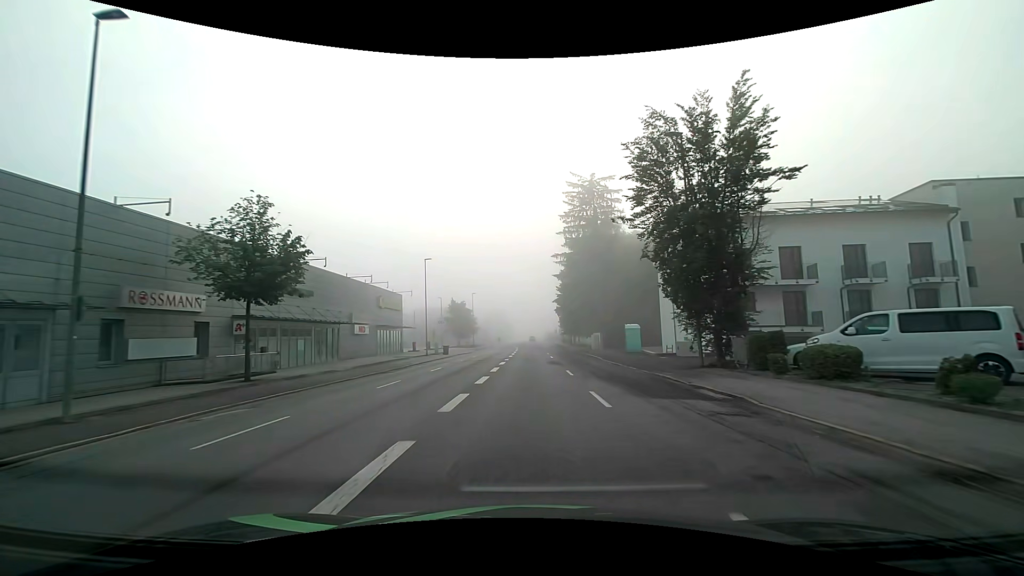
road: tertiary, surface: asphalt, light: Day
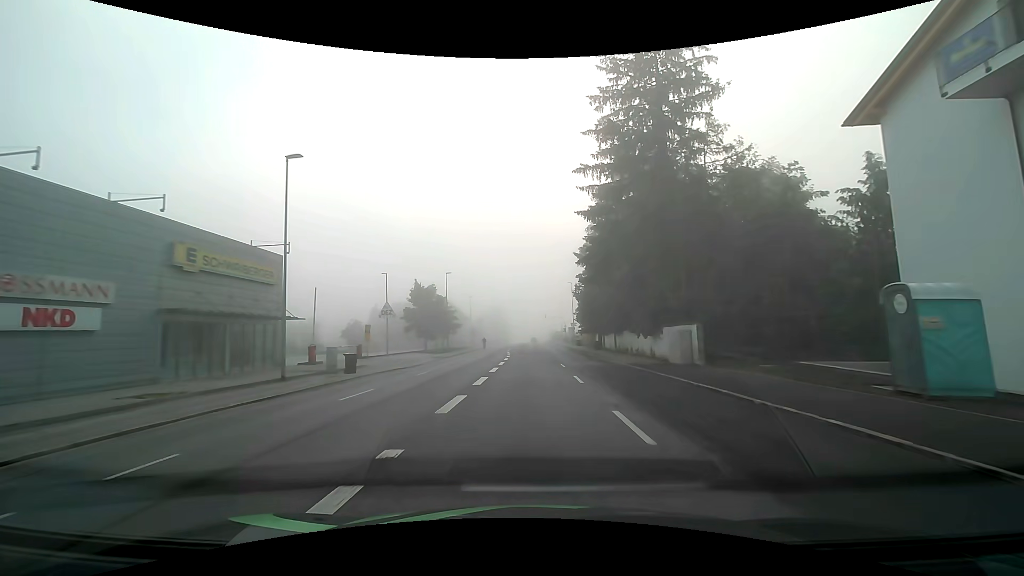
(0.0, +30.5) m; 0°
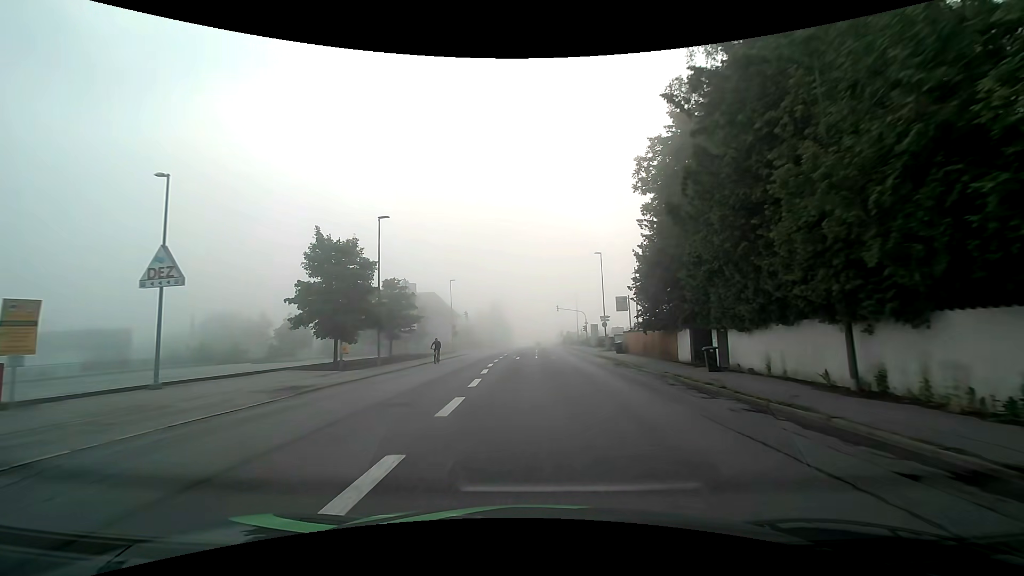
(-0.1, +30.4) m; -1°
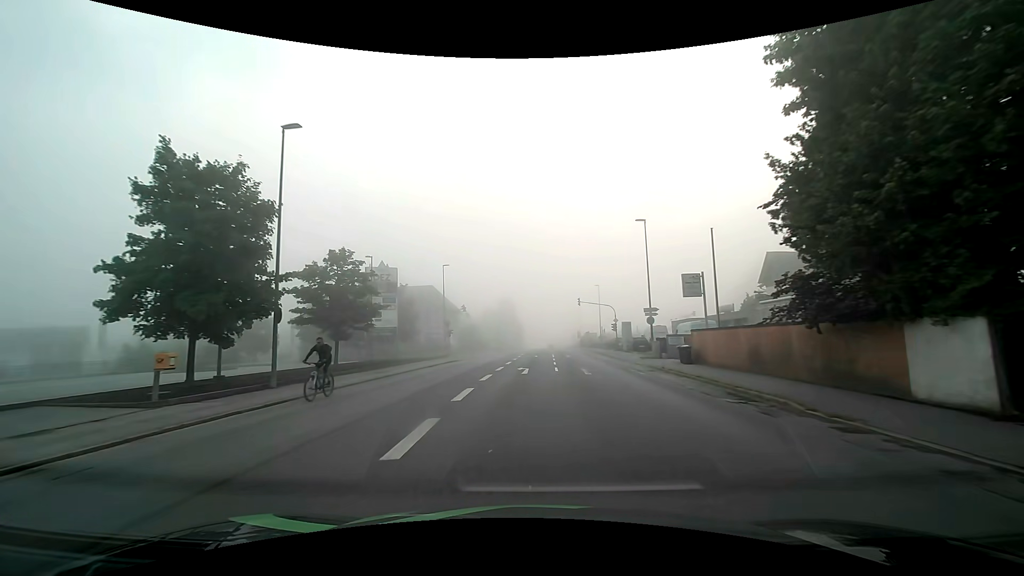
(-0.2, +15.2) m; -1°
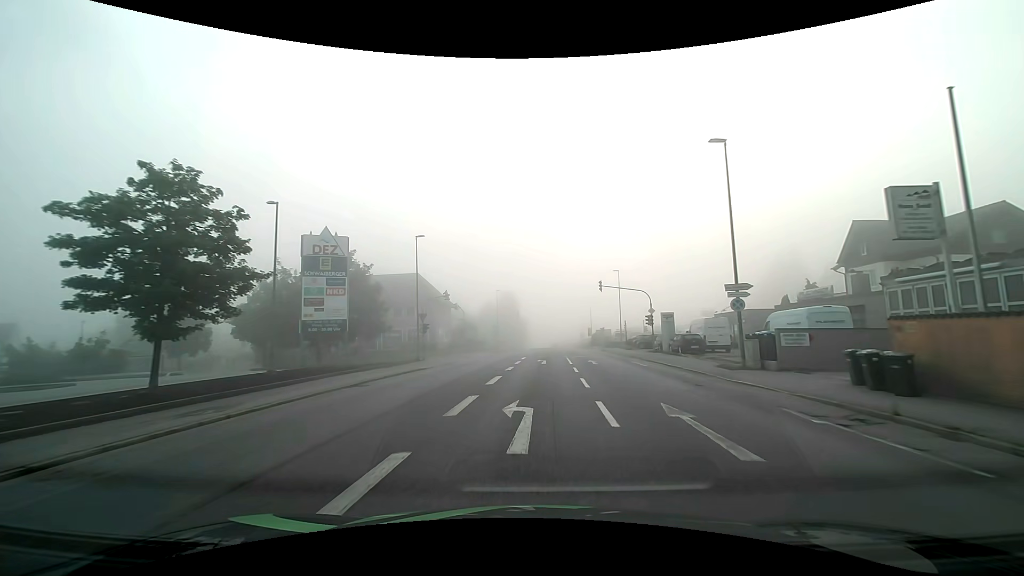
(-0.2, +14.8) m; -1°
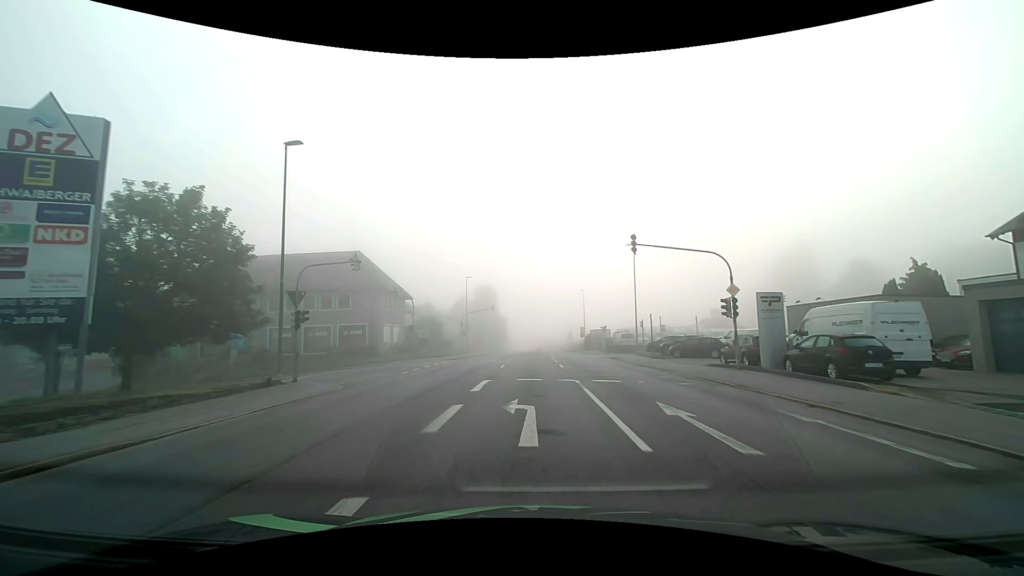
(+0.4, +19.5) m; +2°
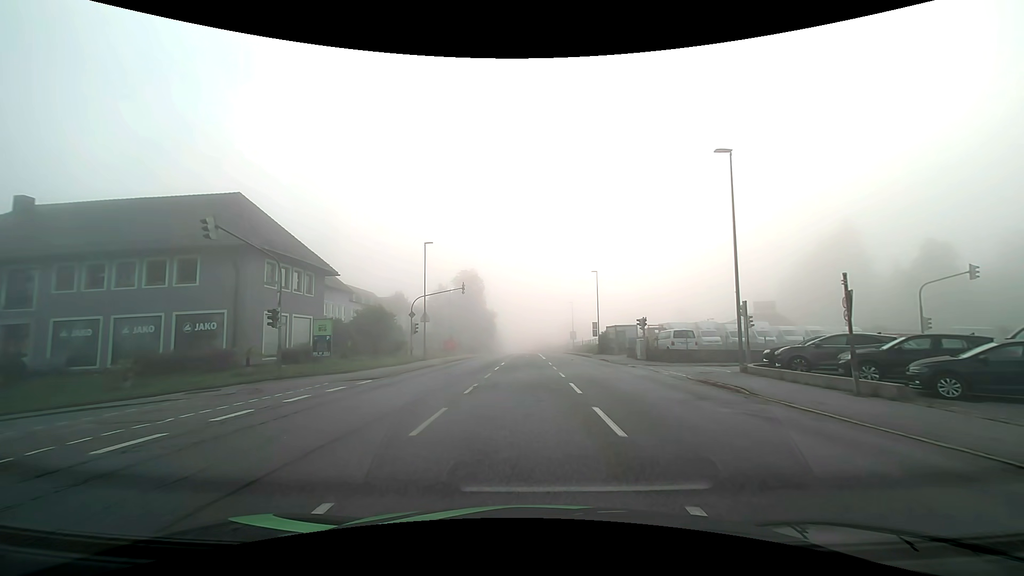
(+0.1, +23.0) m; 0°
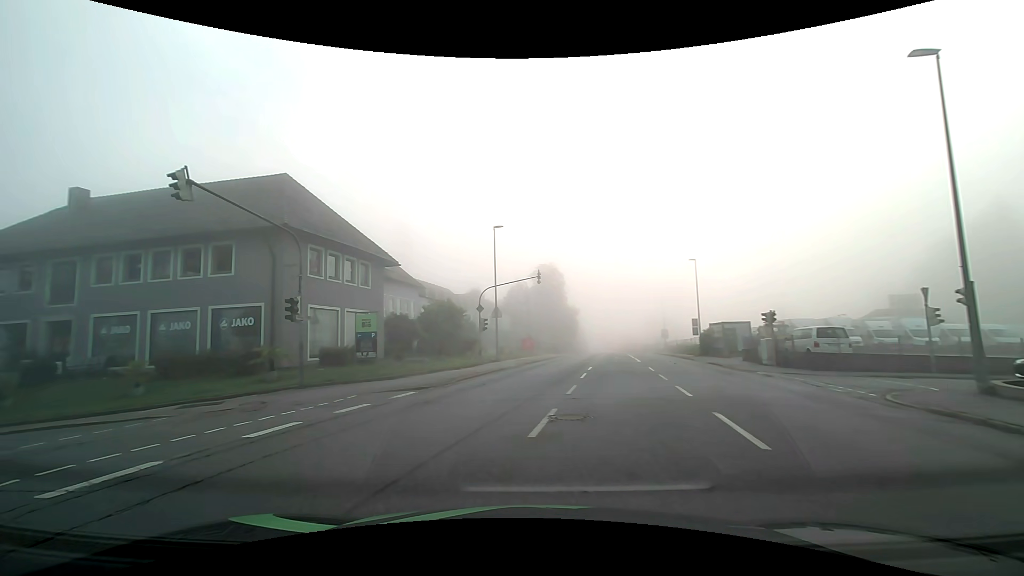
(-0.2, +6.2) m; -9°
